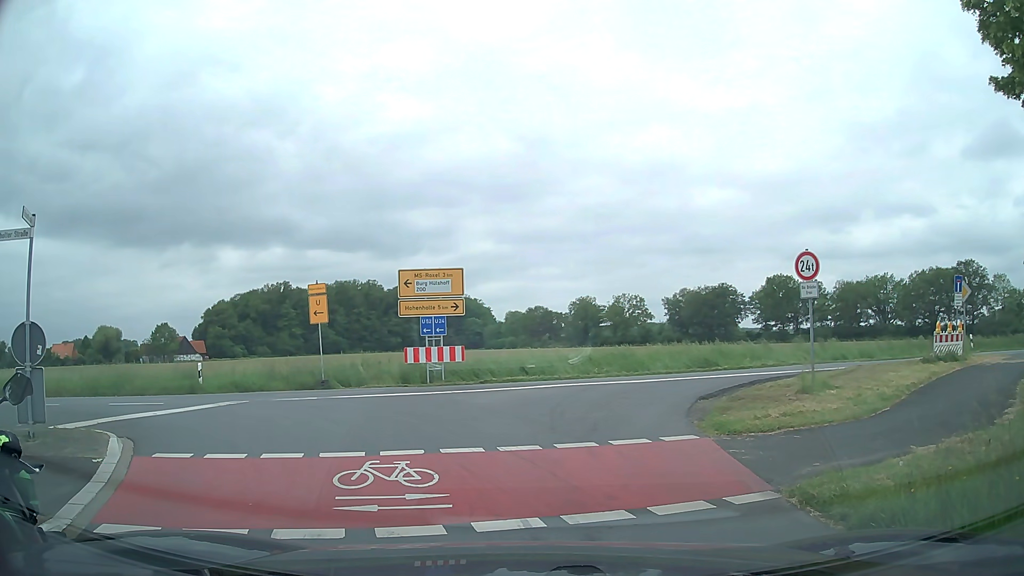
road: secondary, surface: asphalt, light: Day
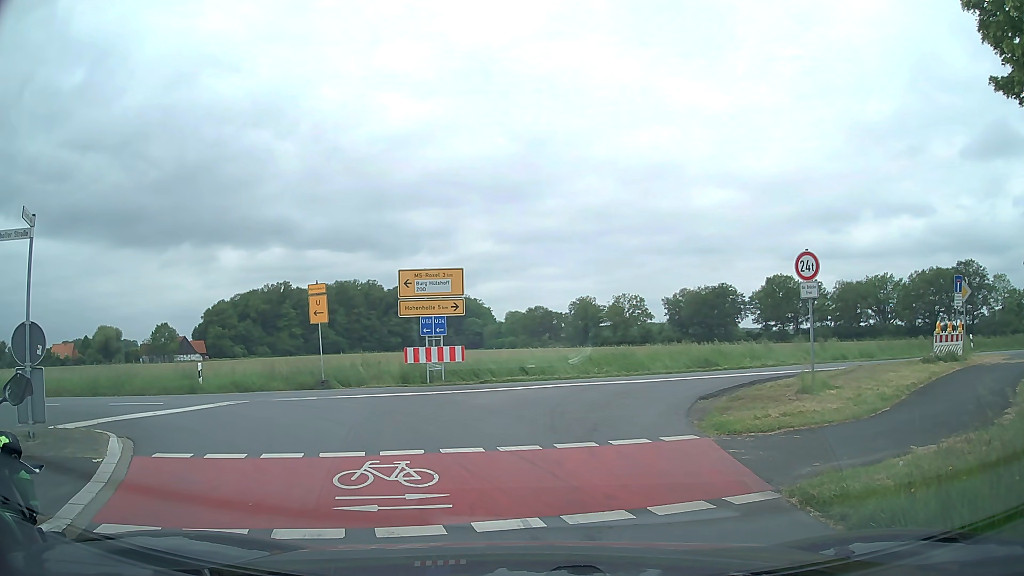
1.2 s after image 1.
(0.0, 0.0) m; 0°
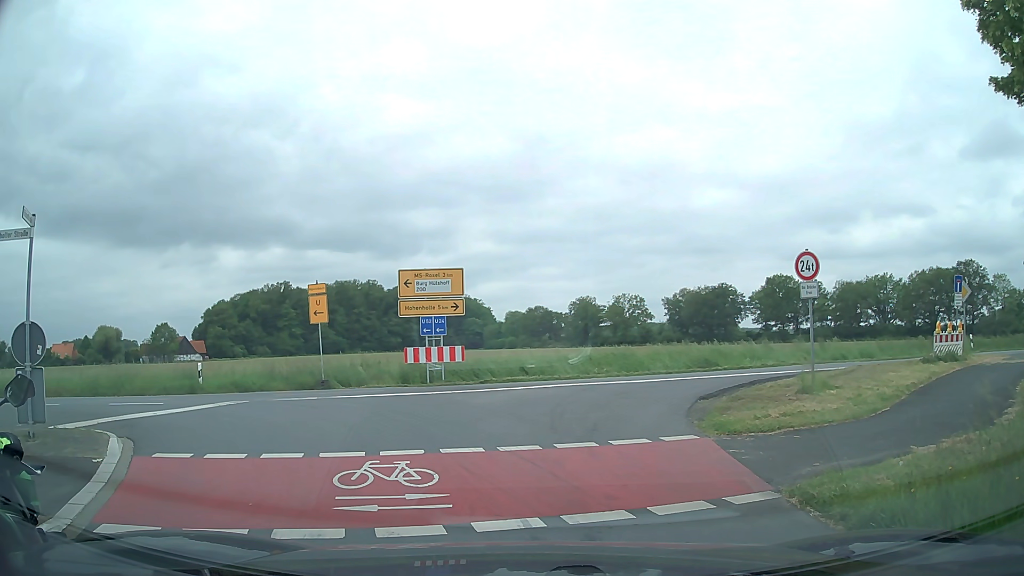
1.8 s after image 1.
(0.0, 0.0) m; 0°
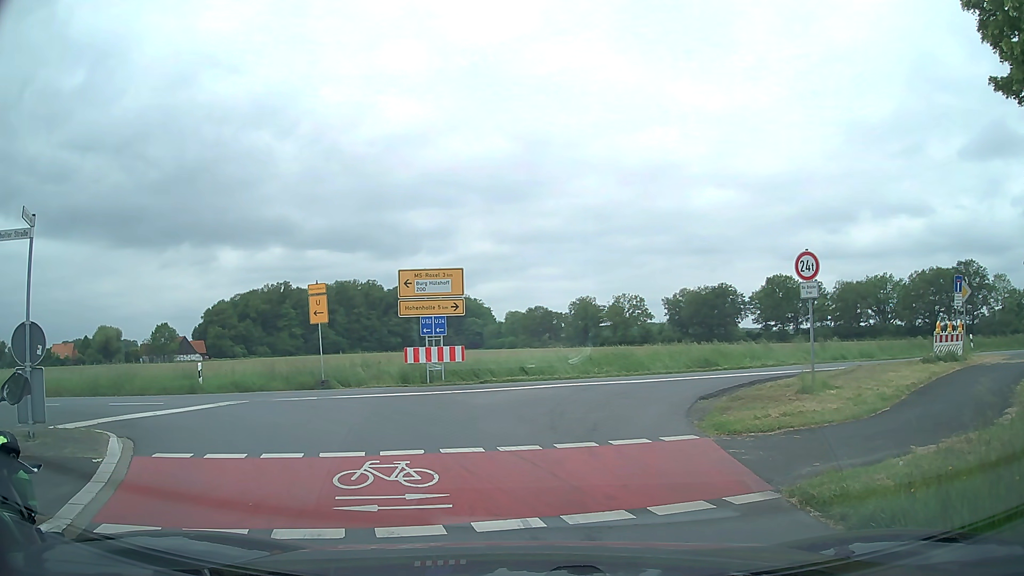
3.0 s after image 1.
(0.0, 0.0) m; 0°
(-1, +10) (-7, +17) (-17, +18) (-27, +17) (-37, +15) (-47, +13) (-57, +11) (-66, +9) (-76, +7) (-86, +5) m
